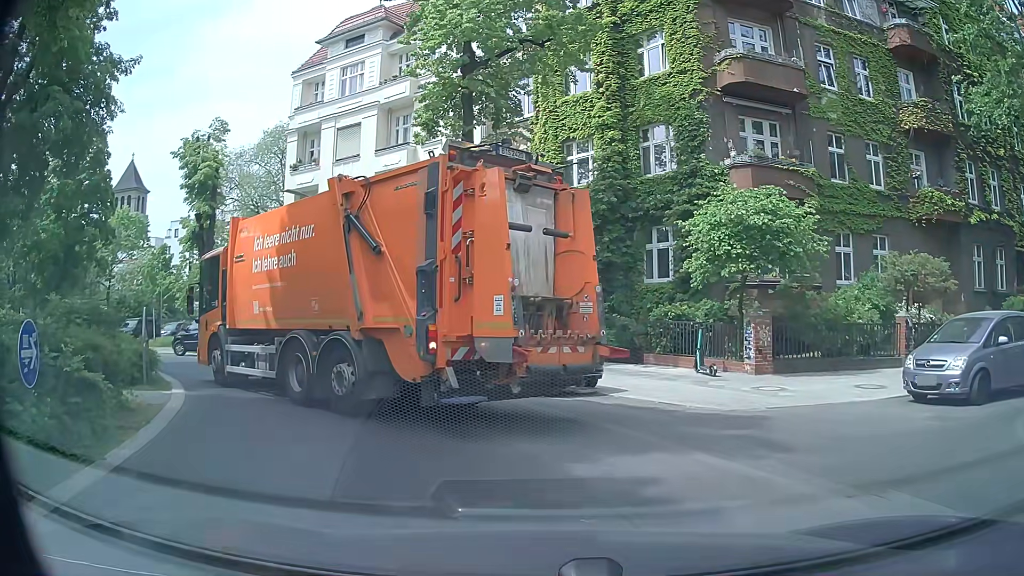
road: residential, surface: asphalt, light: Day
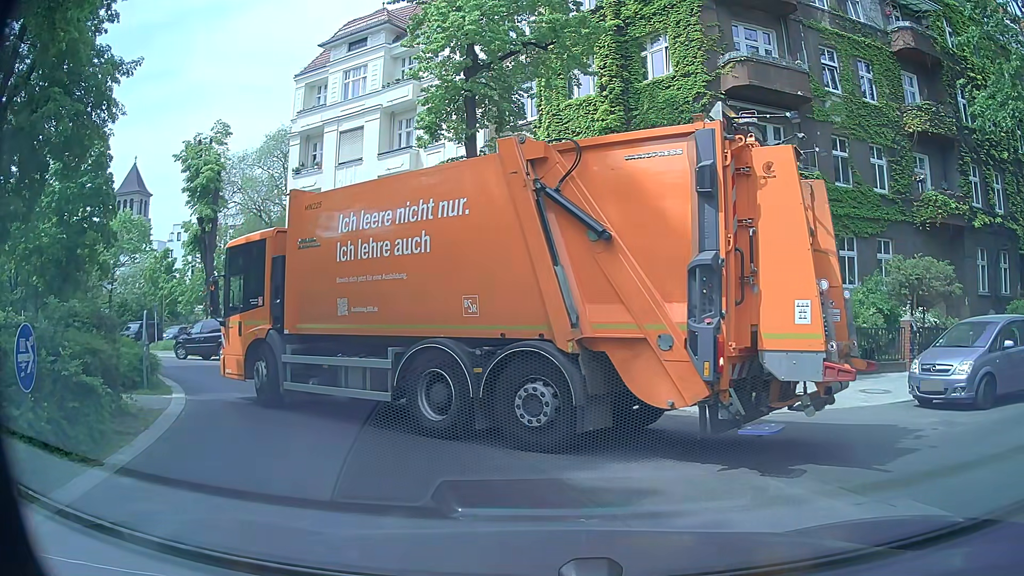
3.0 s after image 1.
(0.0, +0.2) m; 0°
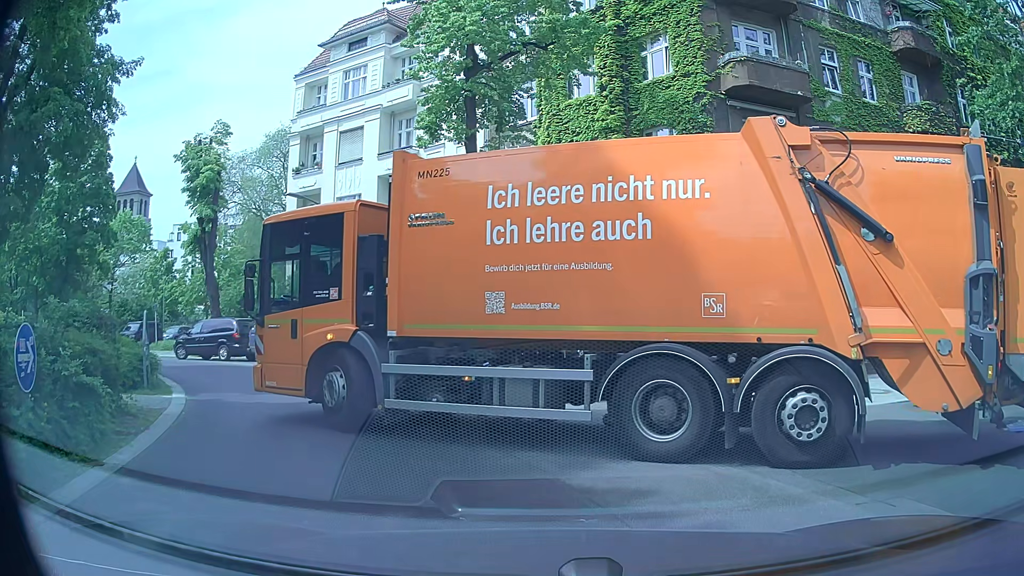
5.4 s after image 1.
(0.0, 0.0) m; 0°
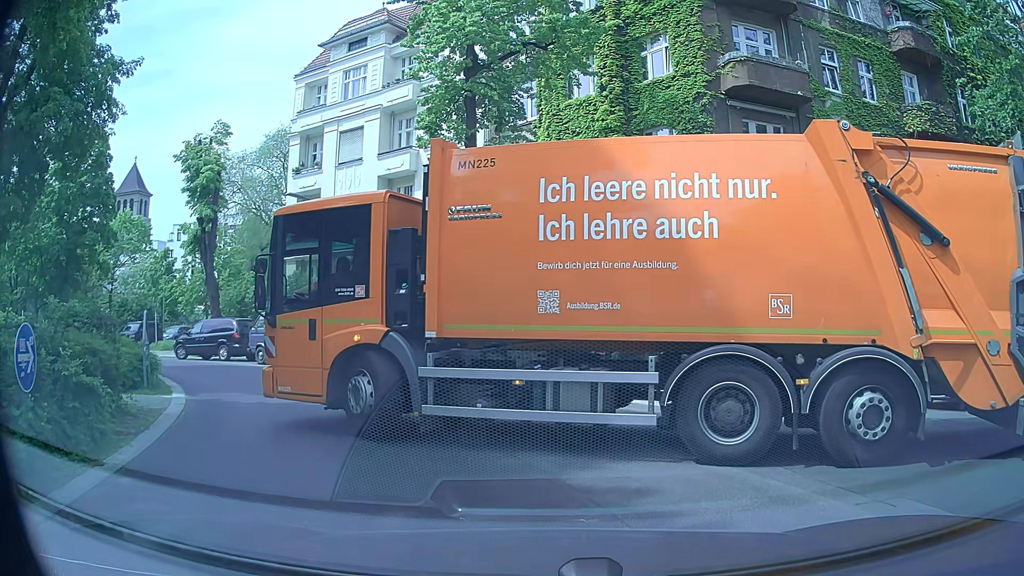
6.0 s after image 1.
(0.0, 0.0) m; 0°
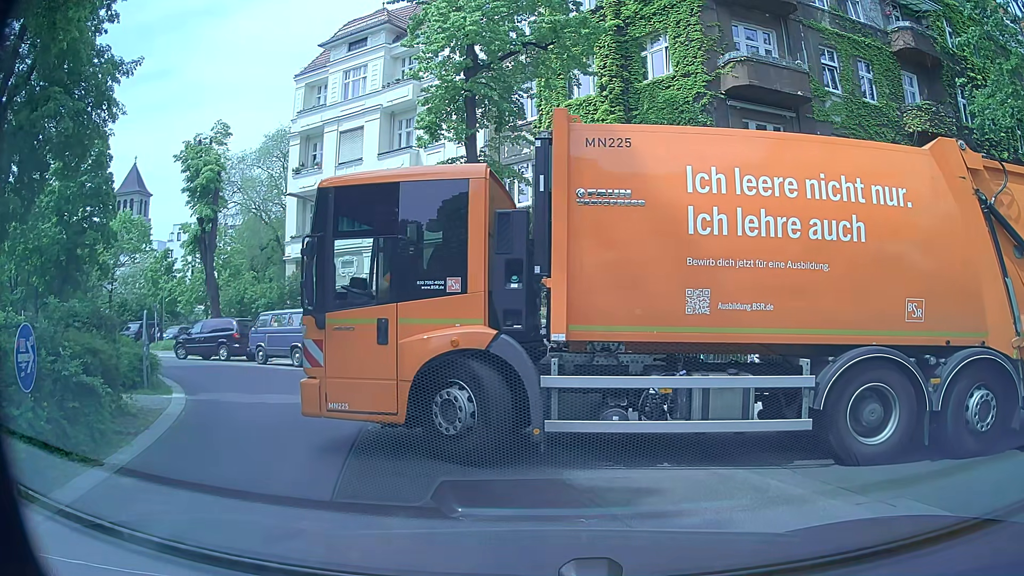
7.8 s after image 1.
(0.0, 0.0) m; 0°
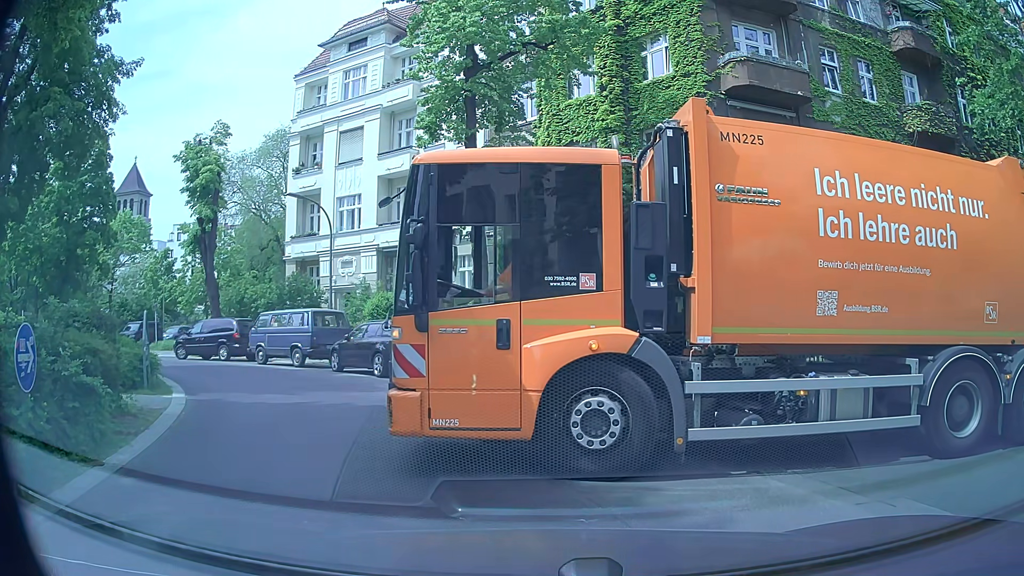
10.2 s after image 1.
(0.0, 0.0) m; 0°
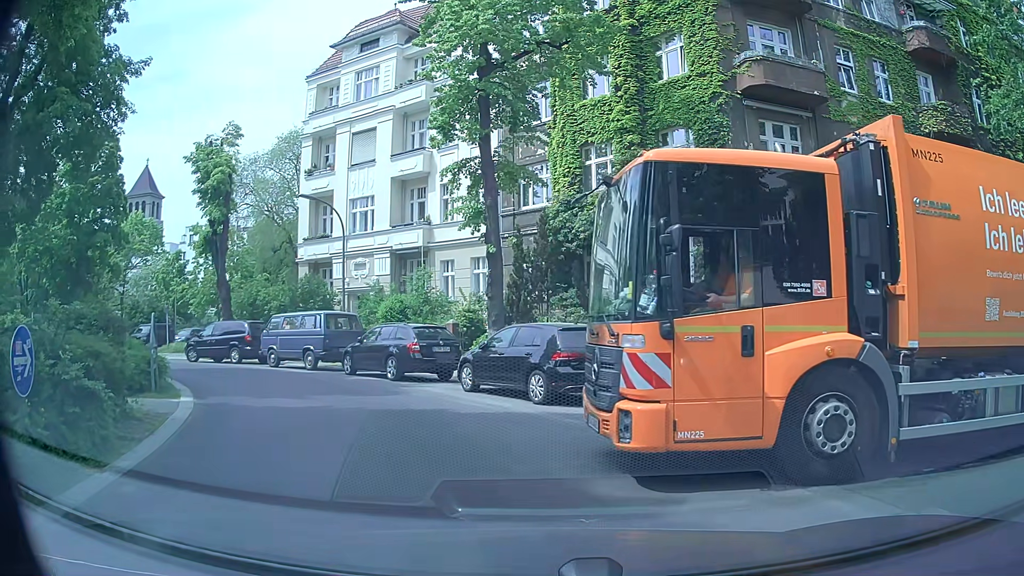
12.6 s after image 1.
(0.0, +0.3) m; 0°
